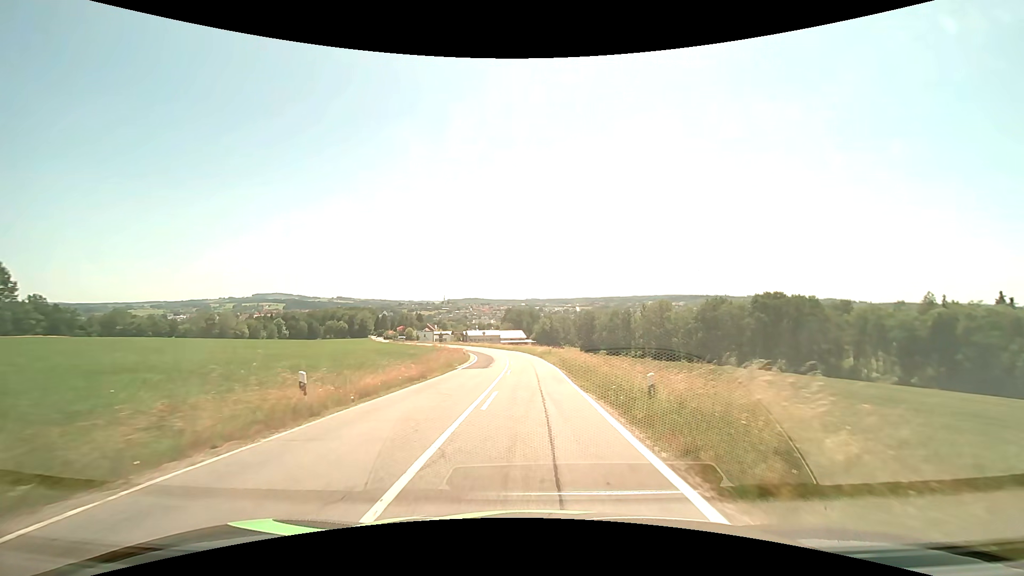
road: tertiary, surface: asphalt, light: Day
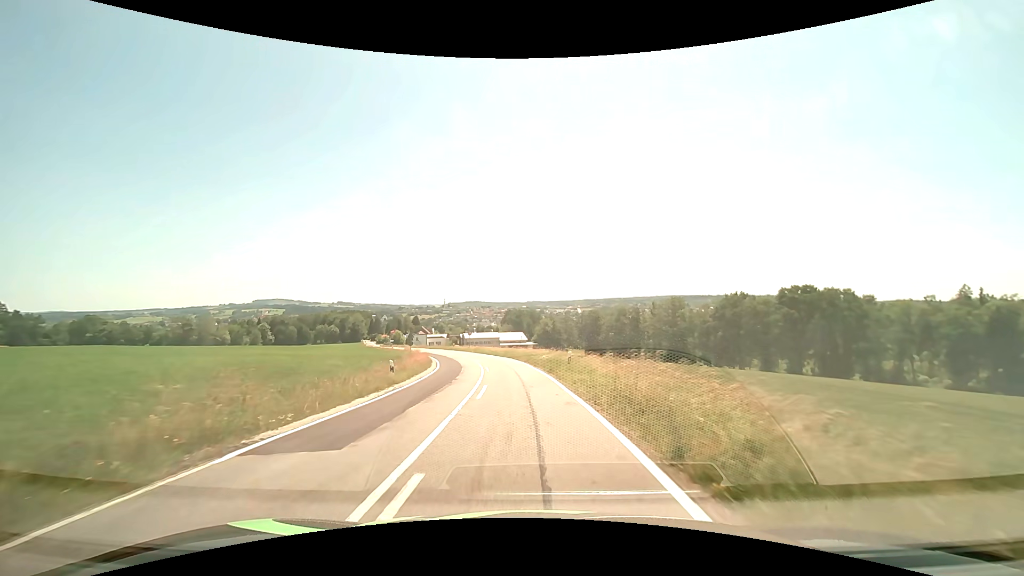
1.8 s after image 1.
(+0.1, +20.9) m; 0°
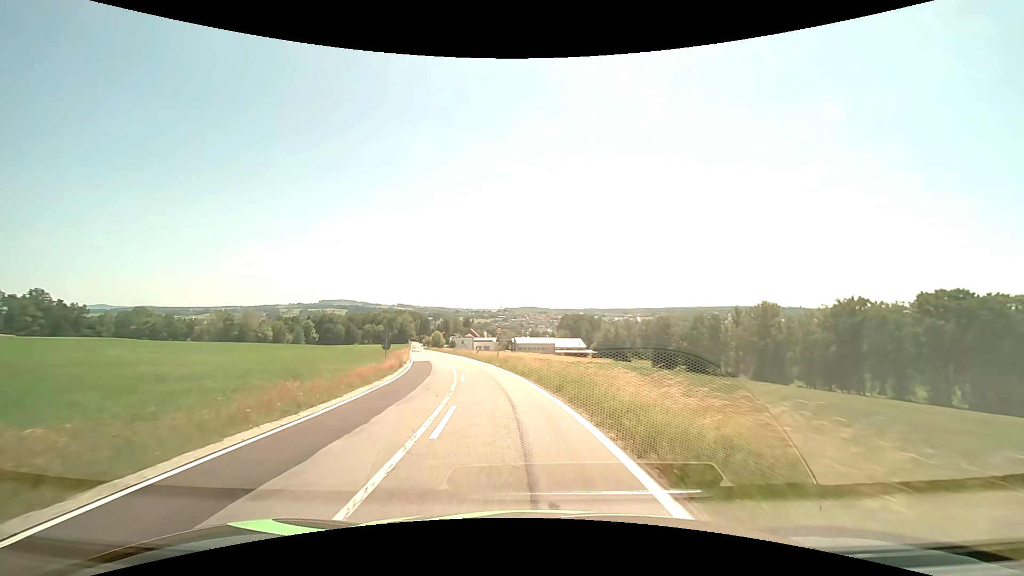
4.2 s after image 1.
(-1.2, +29.0) m; -6°
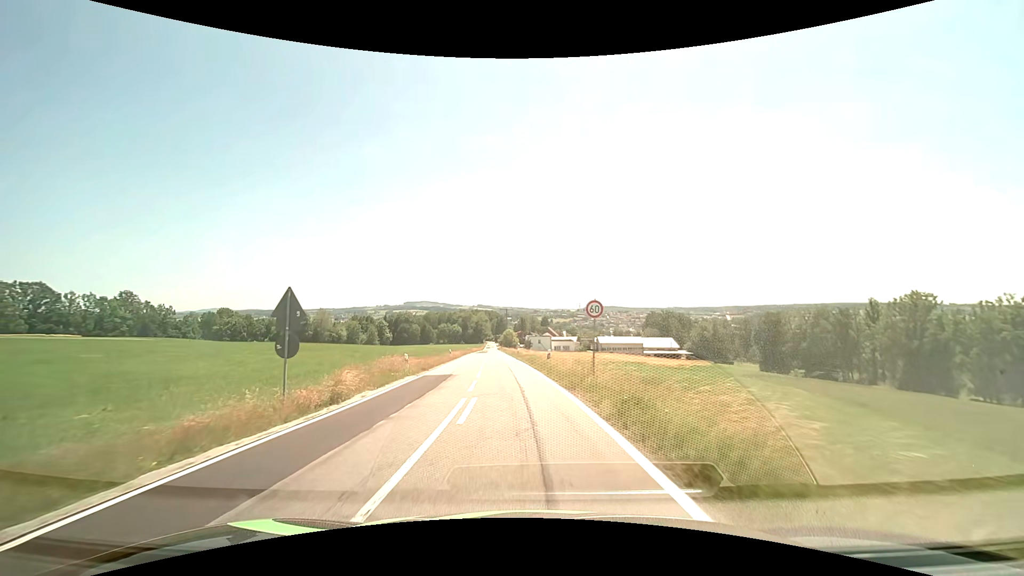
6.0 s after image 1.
(-1.8, +22.2) m; -9°
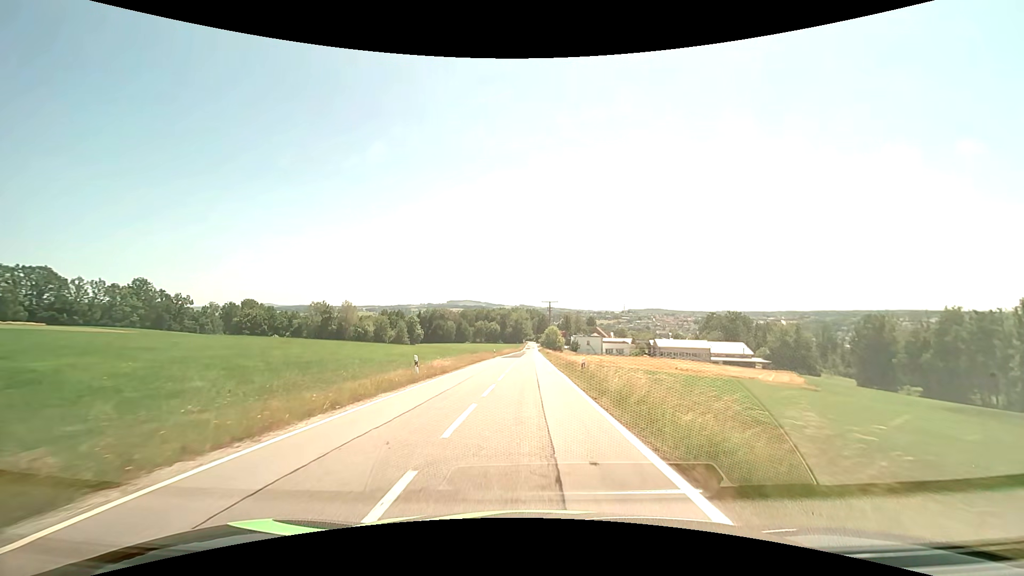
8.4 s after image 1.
(-1.8, +30.3) m; -5°
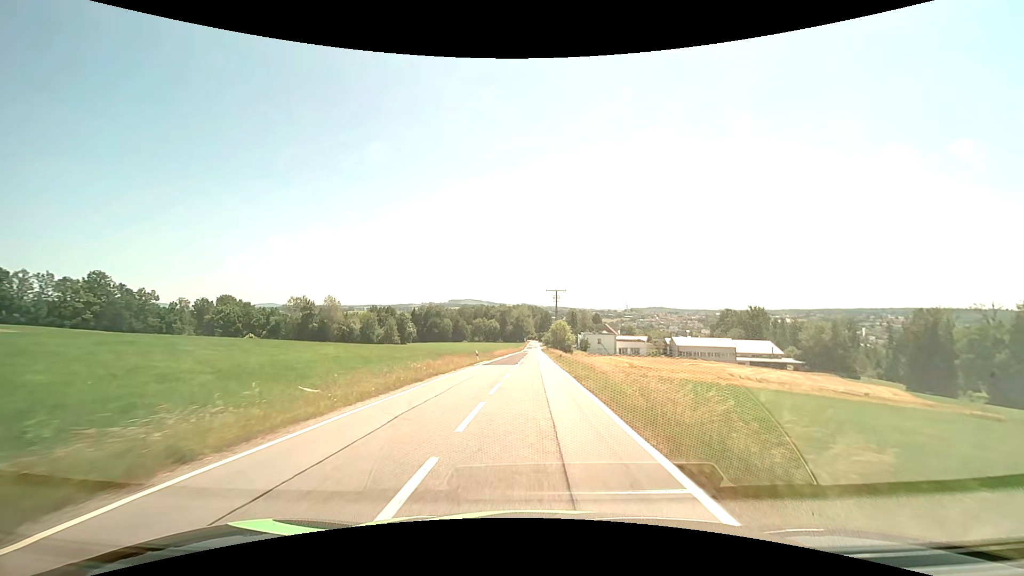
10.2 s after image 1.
(0.0, +23.4) m; 0°
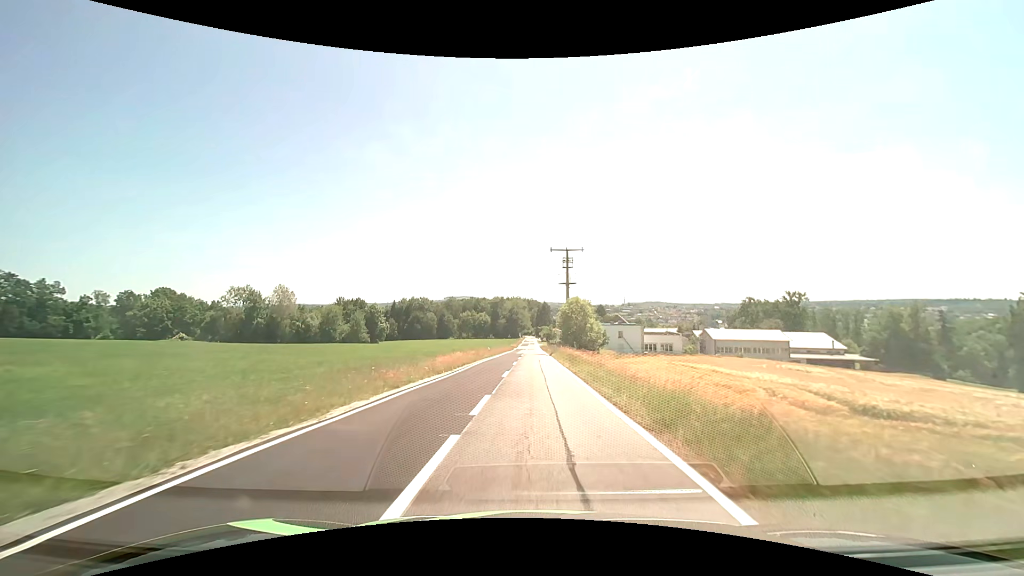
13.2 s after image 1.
(+0.1, +40.6) m; +1°
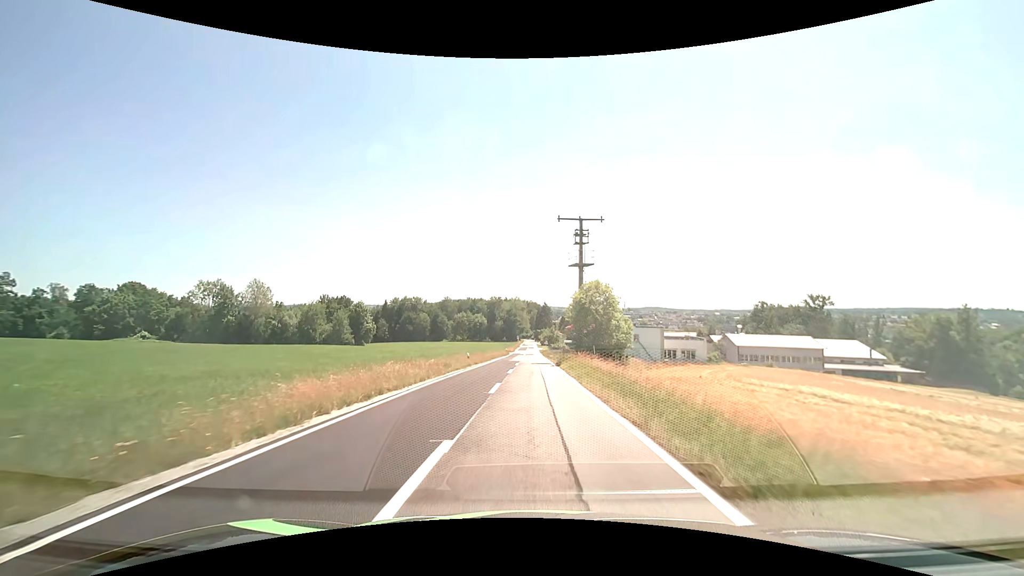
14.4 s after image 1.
(0.0, +16.8) m; 0°
(0, +10) (0, +20) (0, +30) (0, +40) (0, +50) (0, +60) (0, +70) (0, +80) (0, +90) (+1, +100) m
